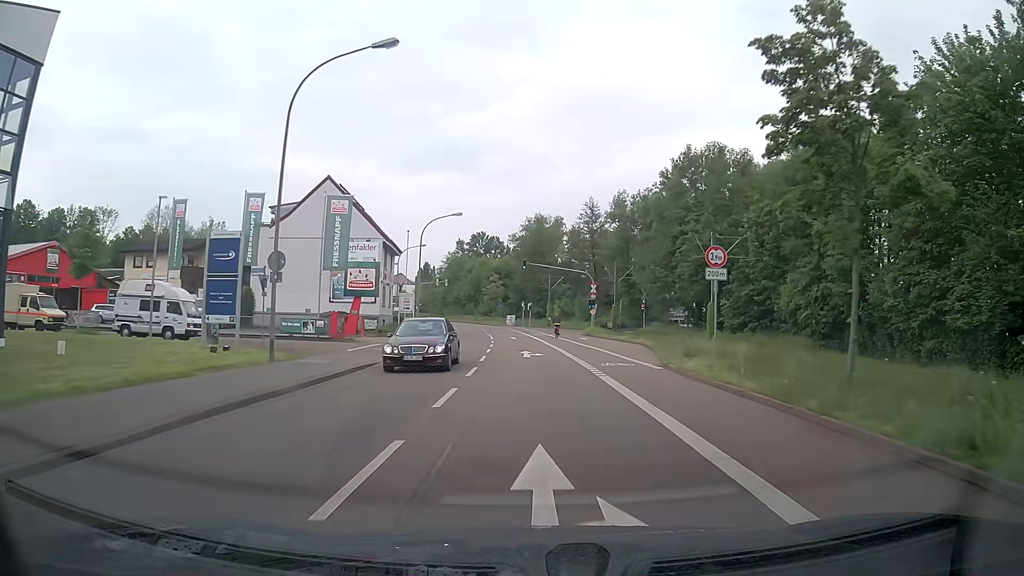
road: tertiary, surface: asphalt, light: Day
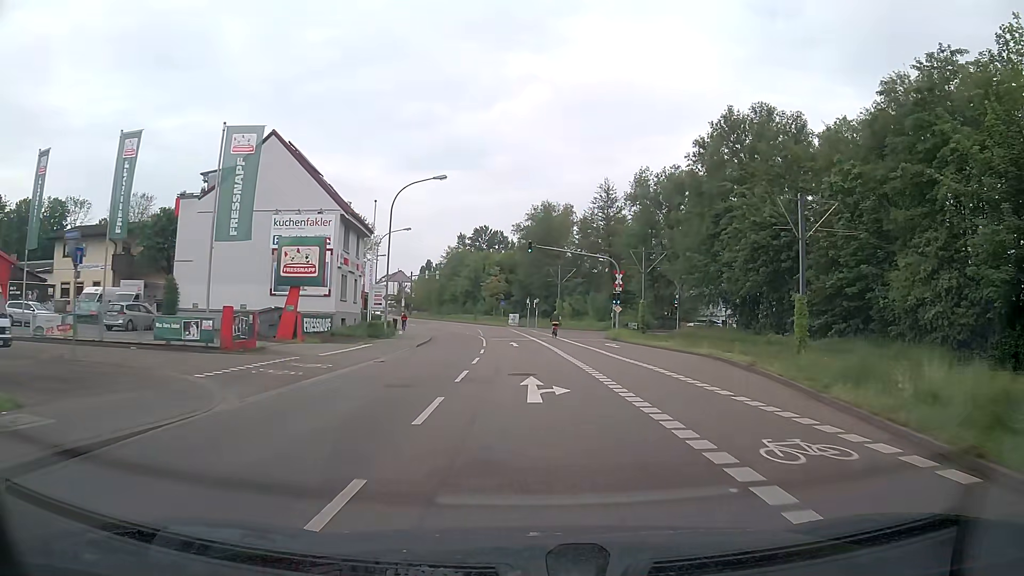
(0.0, +14.0) m; 0°
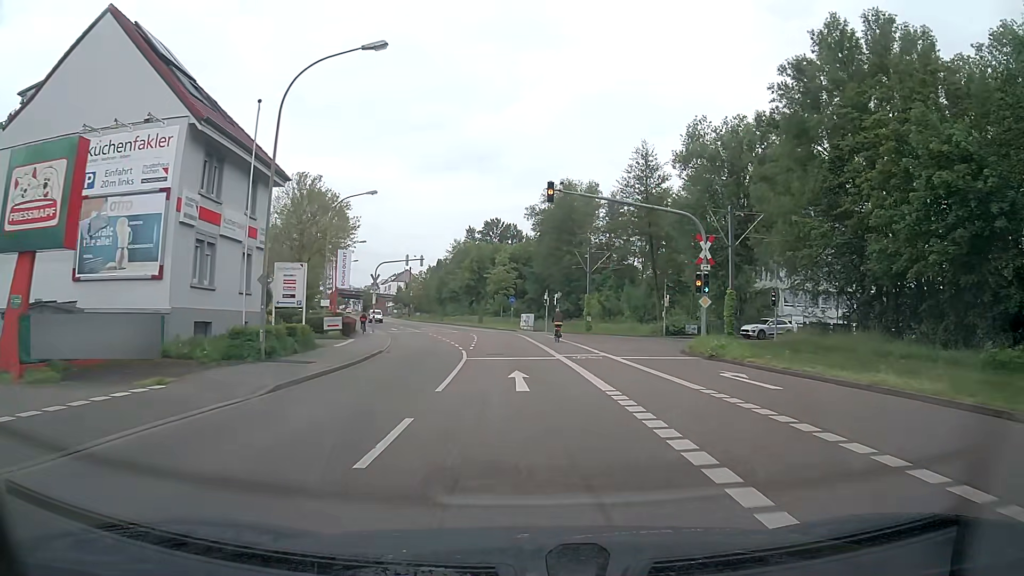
(-0.2, +20.8) m; -1°
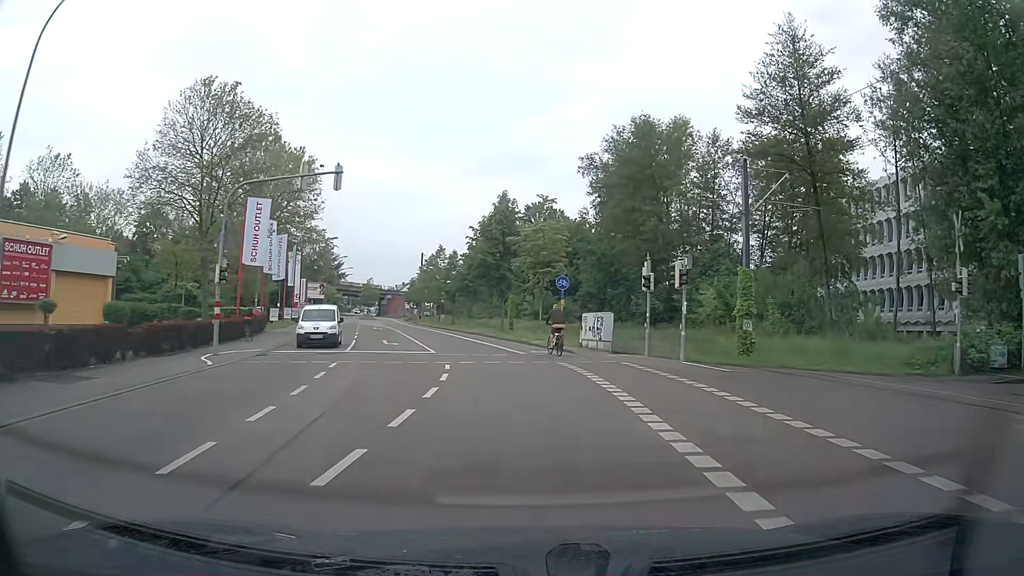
(-1.0, +33.9) m; -4°
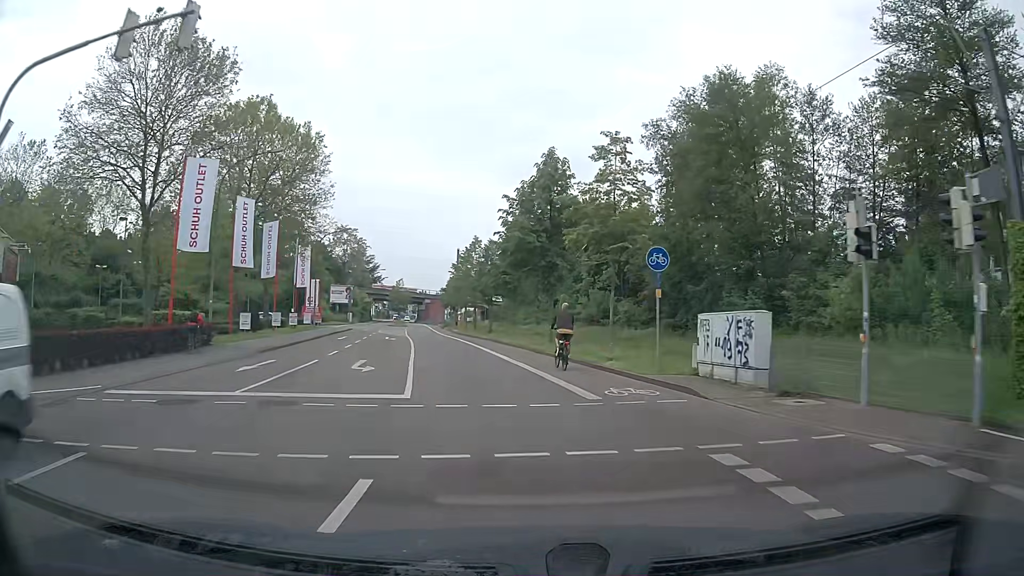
(-0.4, +13.2) m; -4°
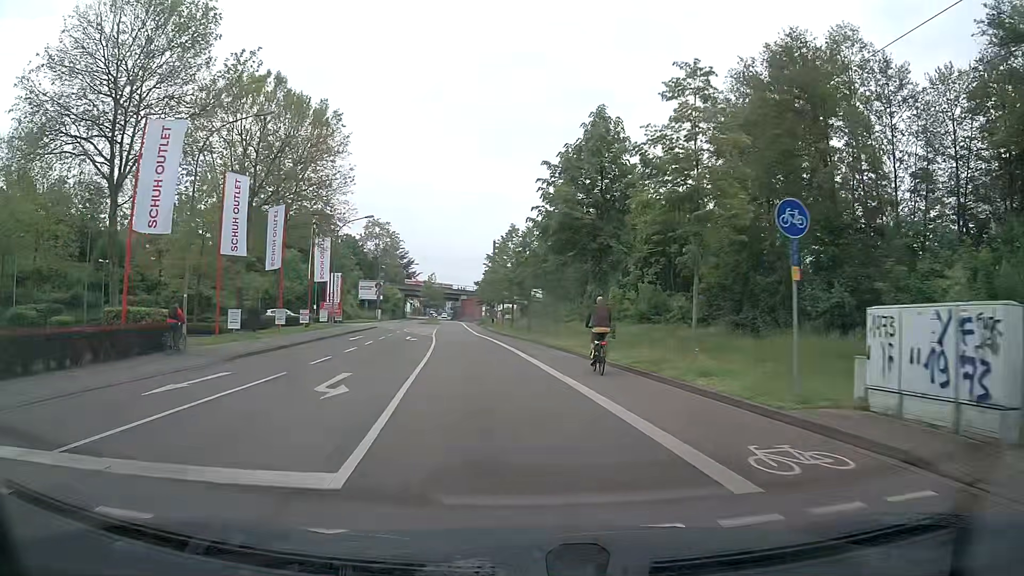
(-0.2, +6.5) m; -4°
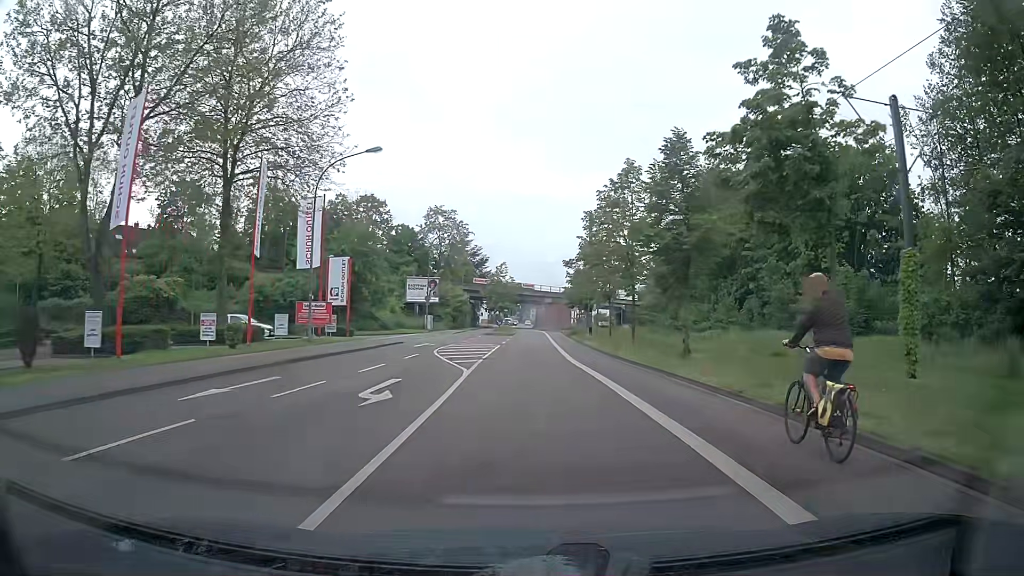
(-2.2, +25.7) m; -7°
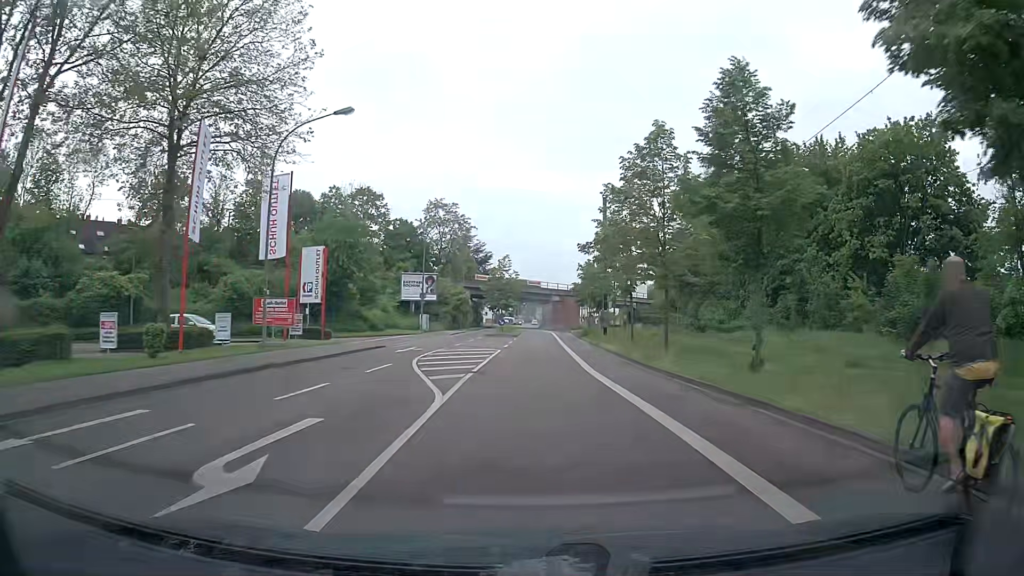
(0.0, +6.4) m; -1°
(0, +10) (0, +20) (0, +30) (+1, +40) (+1, +50) (+1, +60) (+1, +70) (+1, +80) (0, +90) (-1, +100) m
